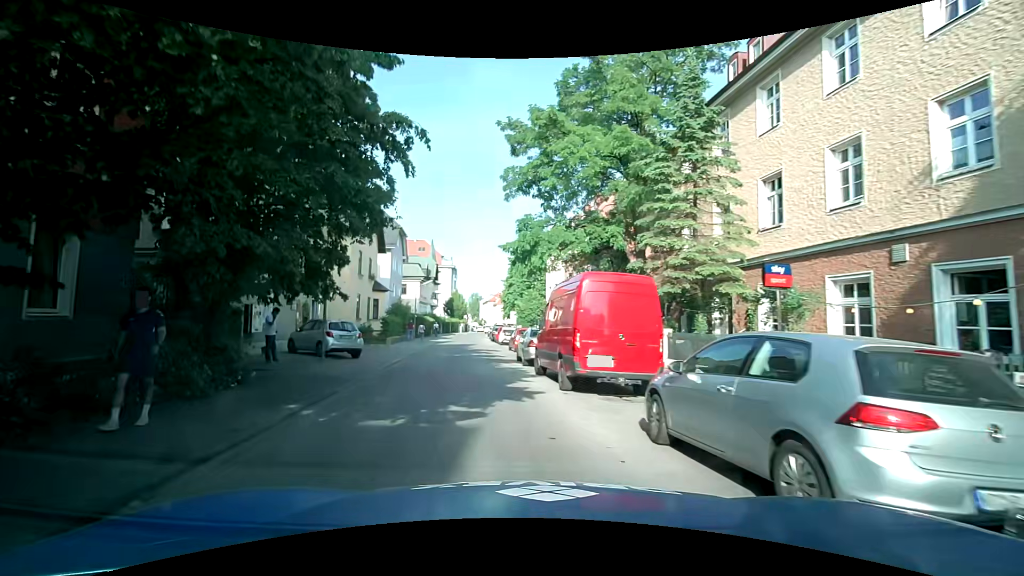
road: residential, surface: asphalt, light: Day
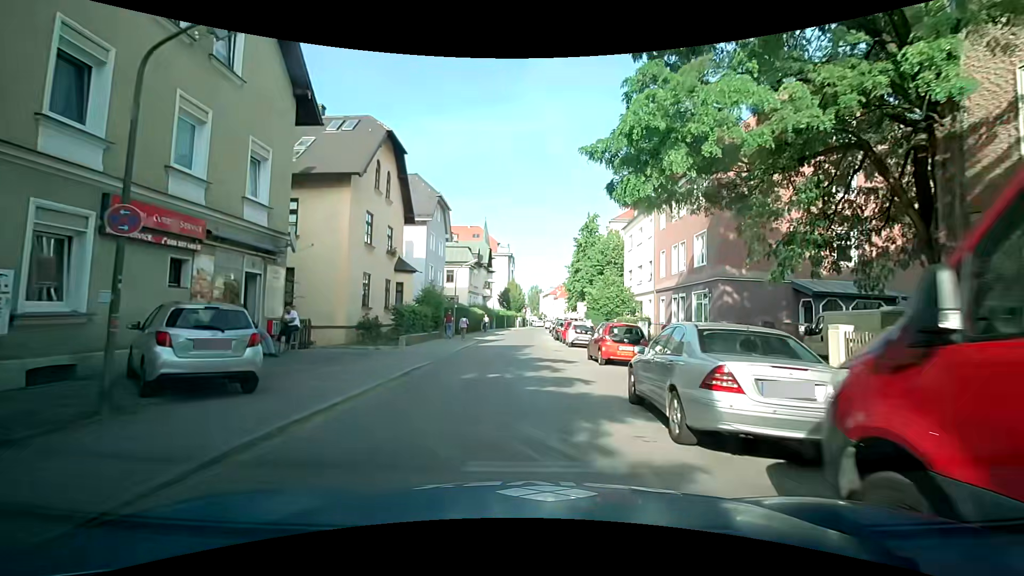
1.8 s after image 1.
(-1.0, +12.4) m; -7°
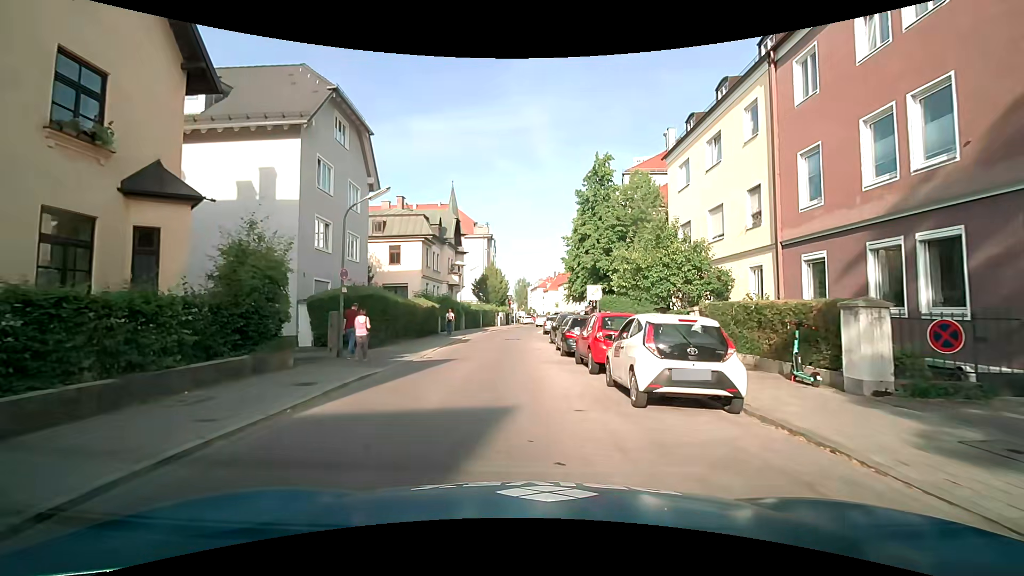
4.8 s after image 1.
(+0.3, +20.3) m; +2°
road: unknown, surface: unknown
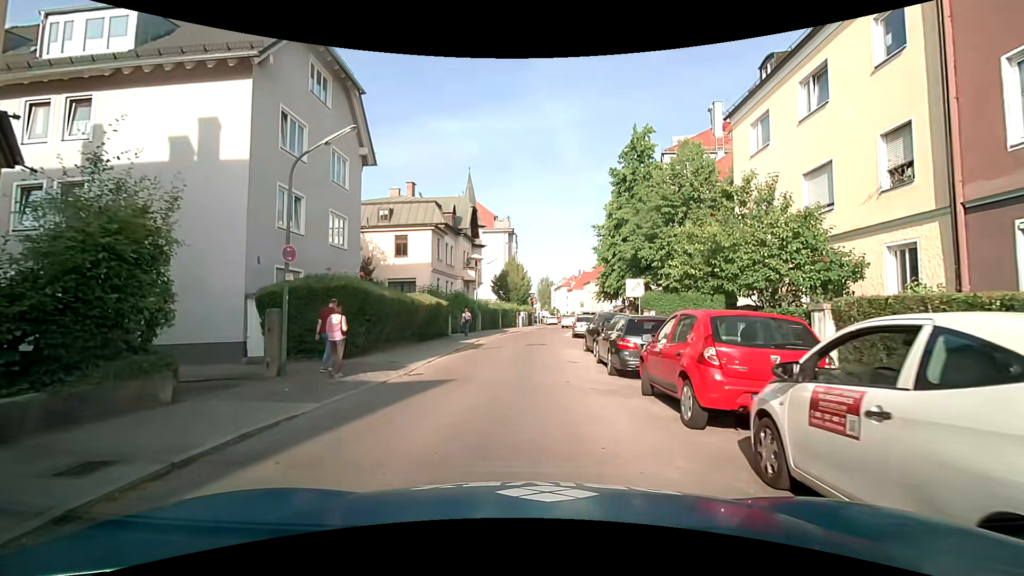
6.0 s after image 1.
(-0.2, +5.6) m; -3°
